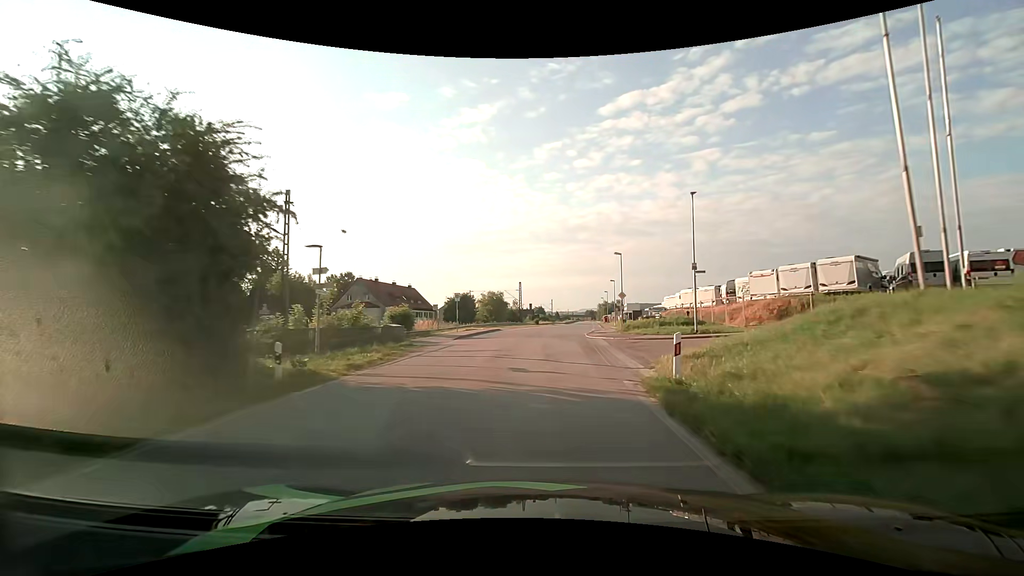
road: unclassified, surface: asphalt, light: Day
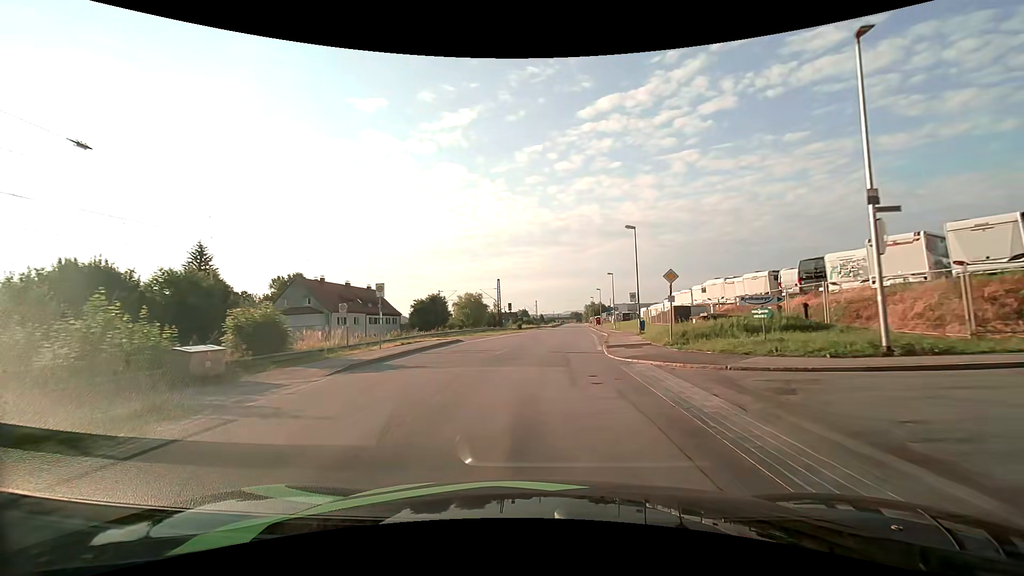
(+0.4, +16.8) m; +2°
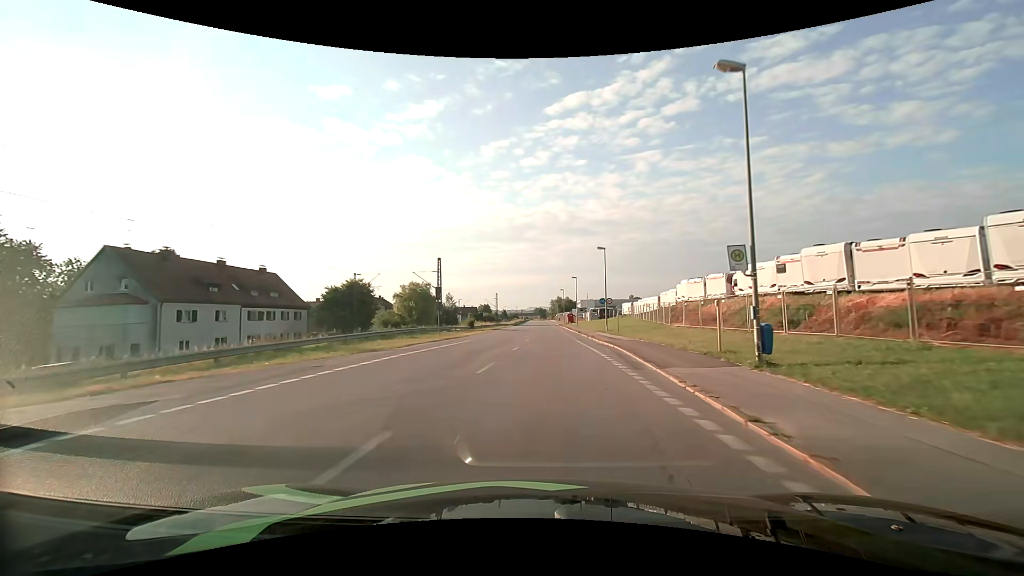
(+0.9, +25.1) m; +4°
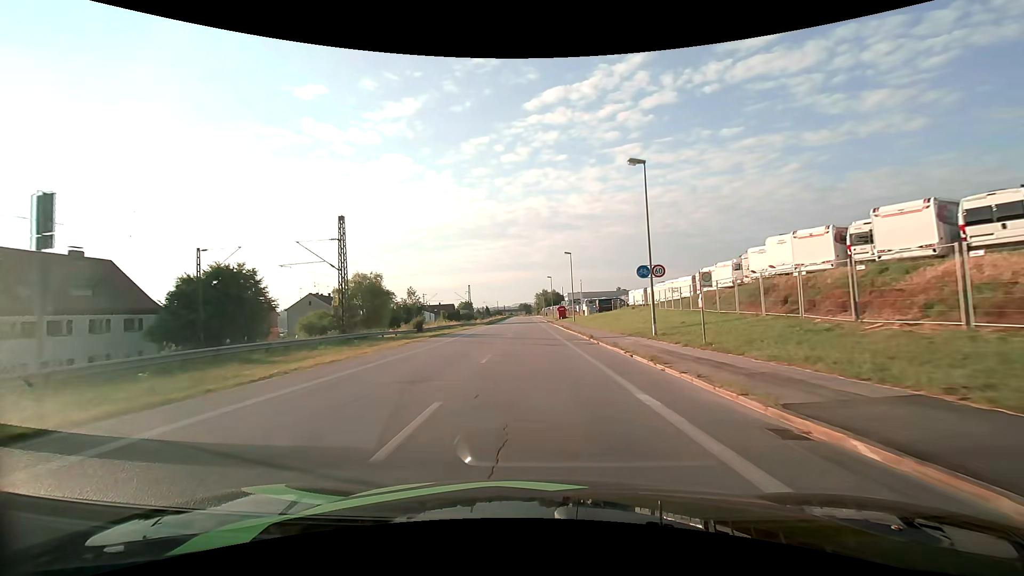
(+0.6, +25.7) m; +2°
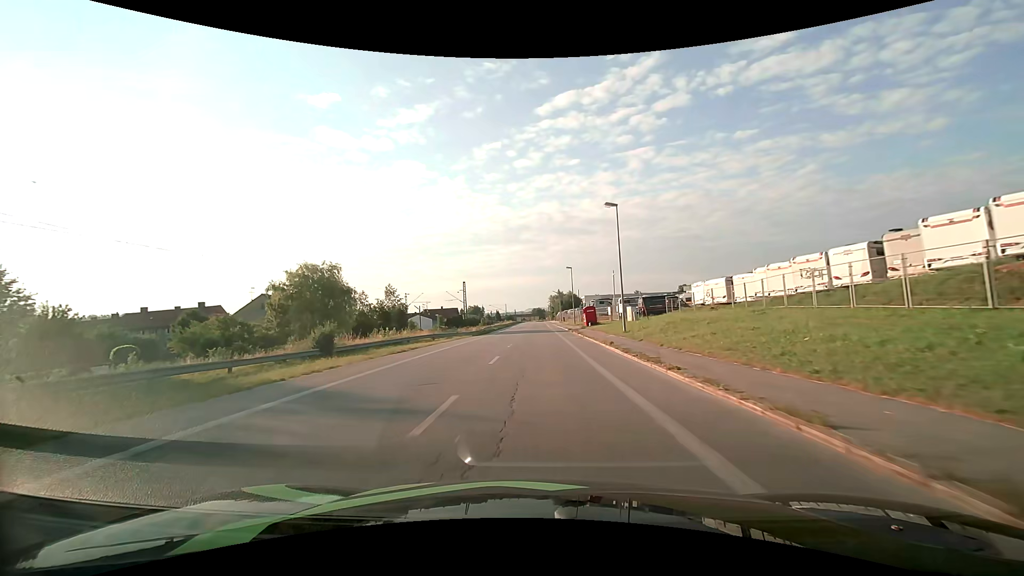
(-0.3, +26.4) m; -2°
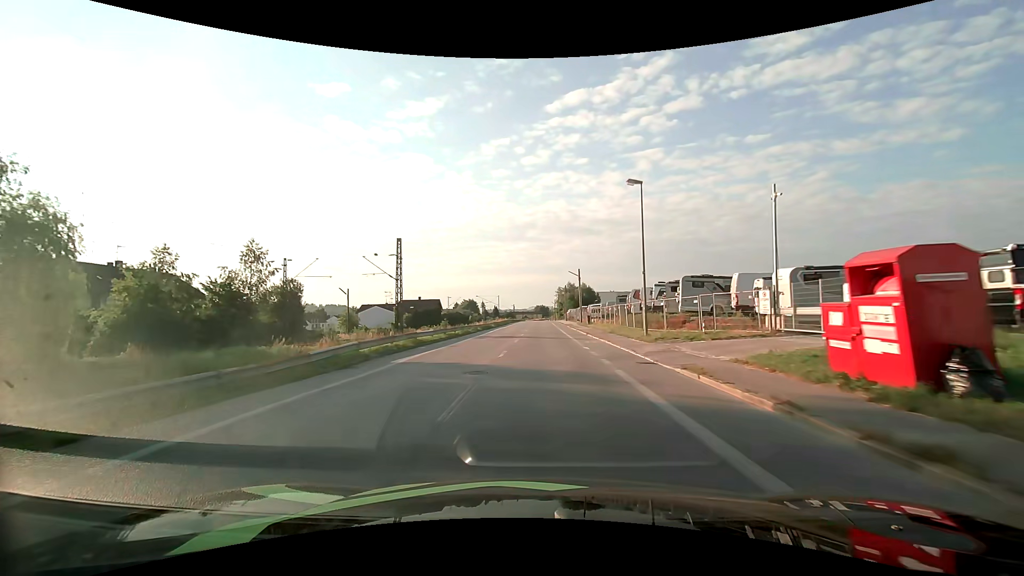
(-0.2, +45.1) m; 0°
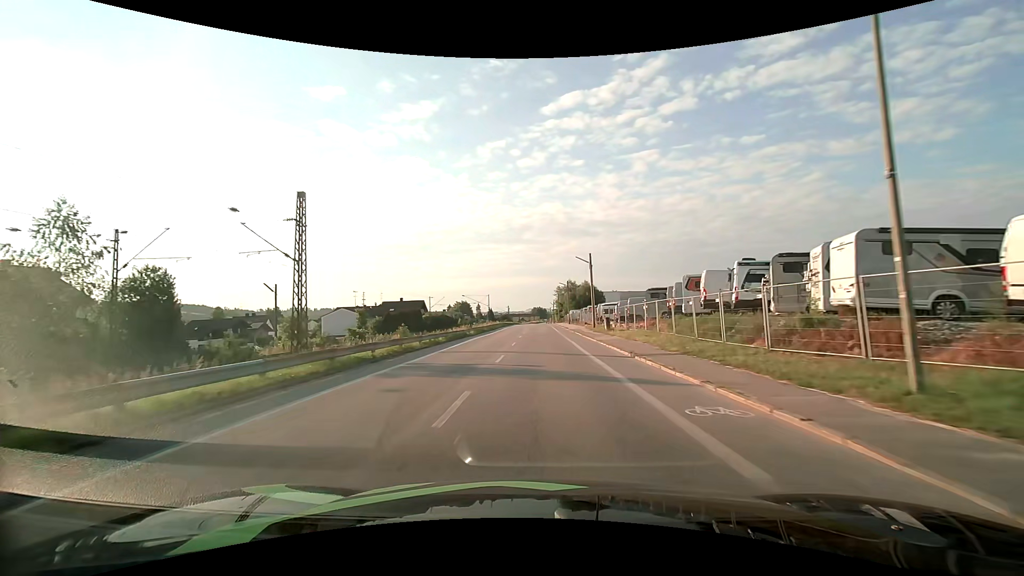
(+0.1, +18.3) m; 0°
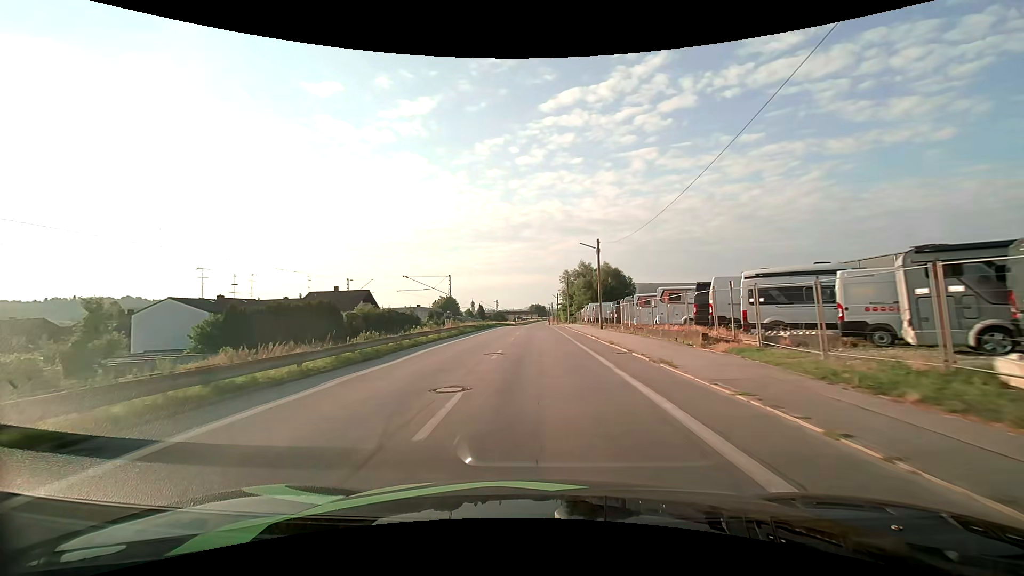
(0.0, +46.0) m; 0°
(0, +10) (0, +20) (0, +30) (0, +40) (0, +50) (0, +60) (0, +70) (0, +80) (0, +90) (0, +100) m
